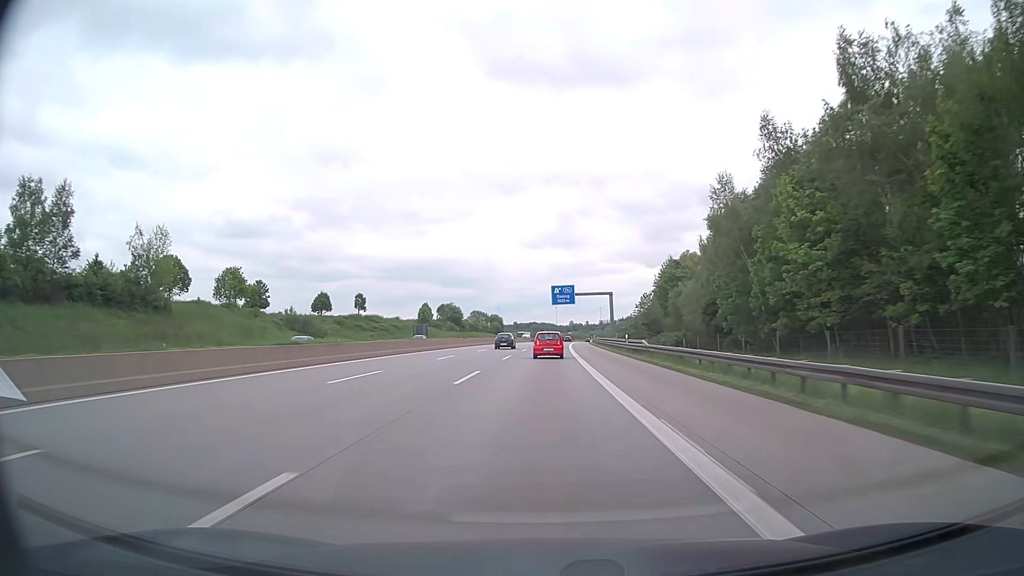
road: motorway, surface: asphalt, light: Day
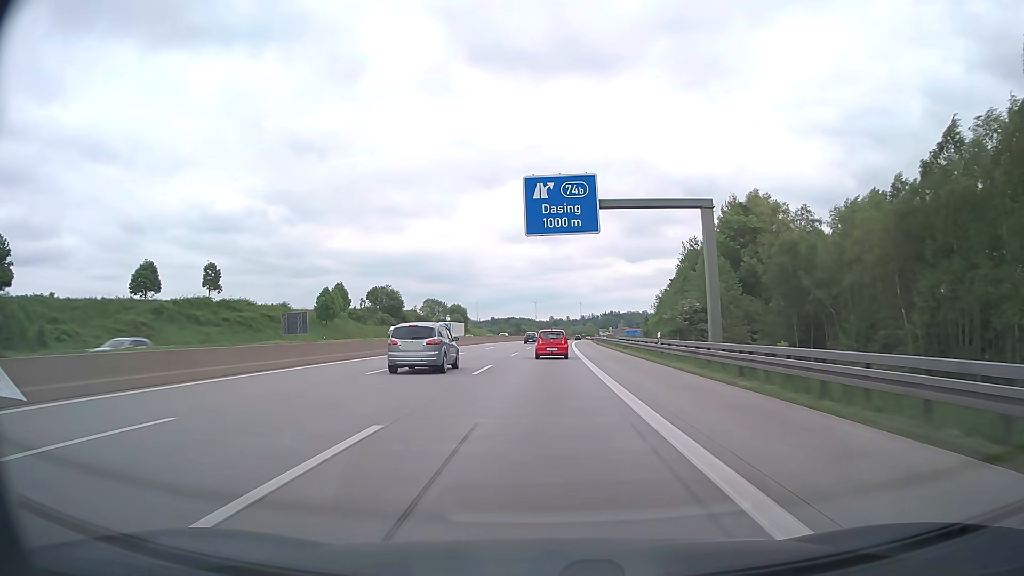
(+1.0, +68.0) m; +2°
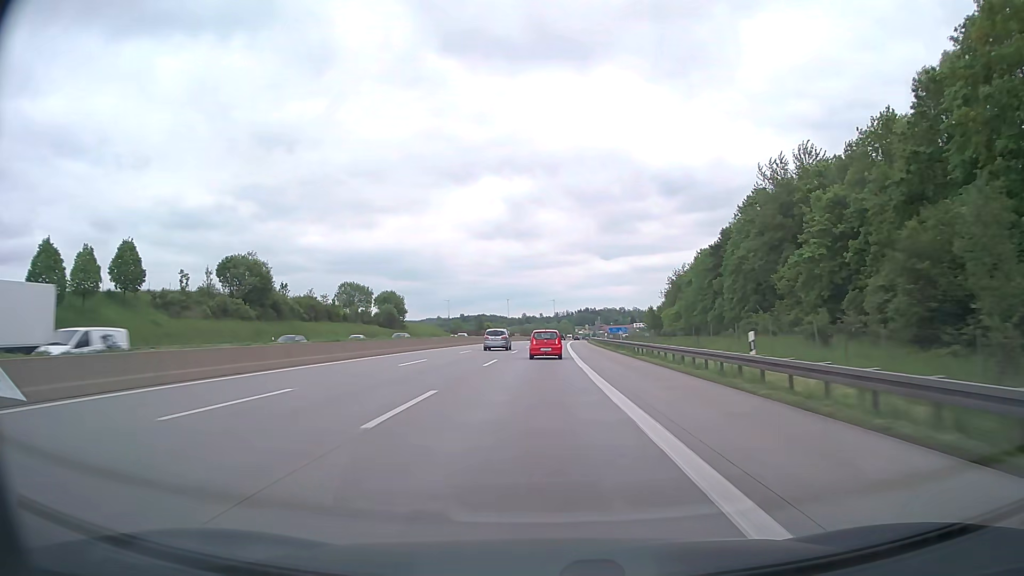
(+1.5, +65.7) m; +2°
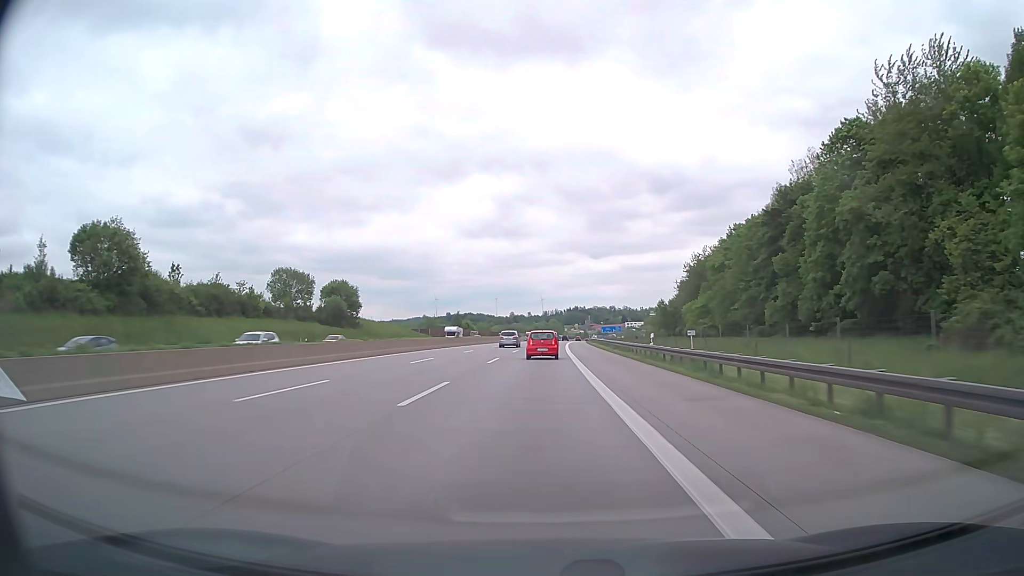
(+0.3, +32.6) m; +1°
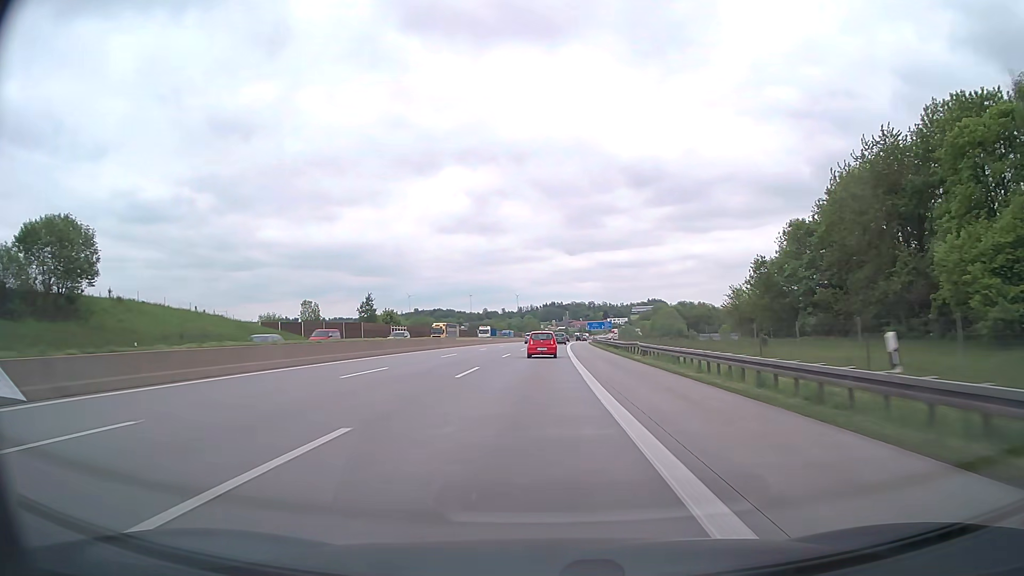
(+1.5, +81.1) m; +2°
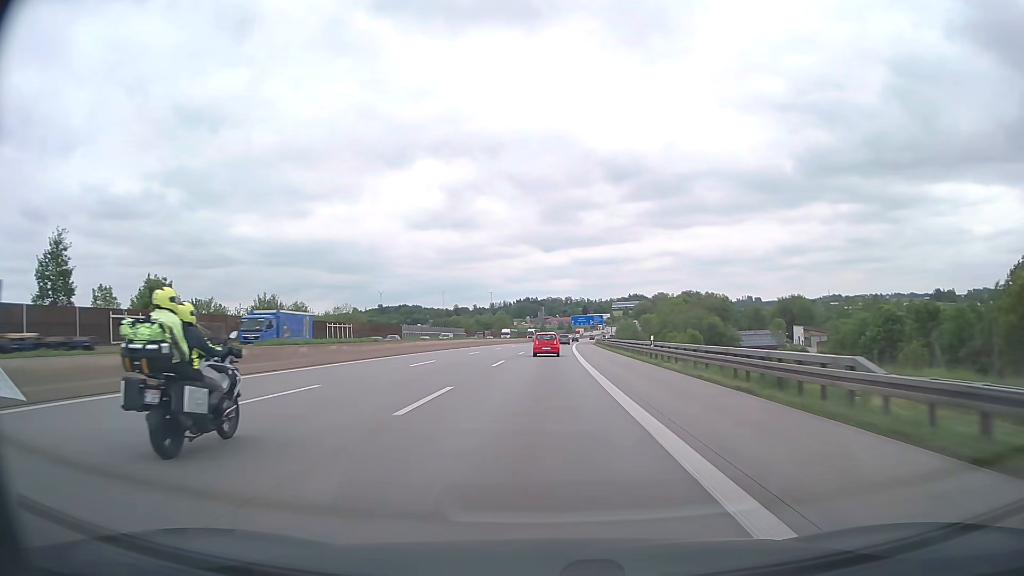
(+1.4, +81.3) m; +2°
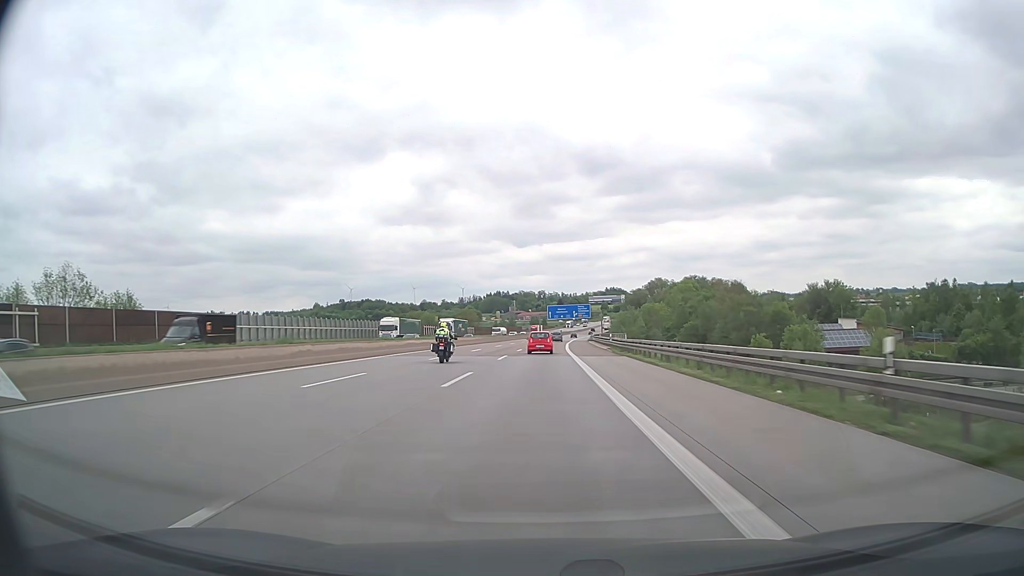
(+1.4, +65.8) m; +2°
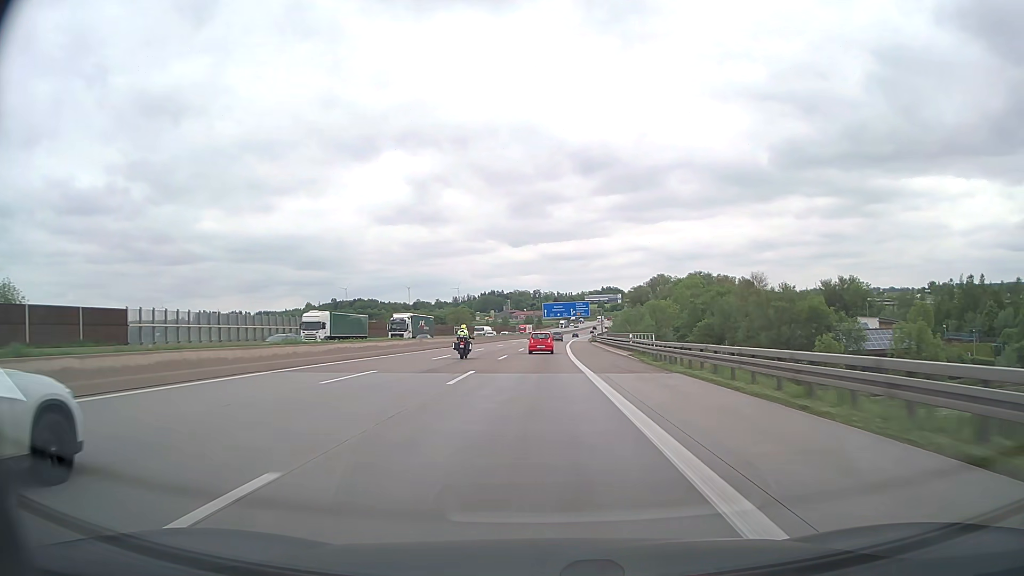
(+0.1, +16.6) m; 0°
(0, +10) (0, +20) (0, +30) (0, +40) (0, +50) (+1, +60) (+1, +70) (+1, +80) (+2, +90) (+2, +100) m
